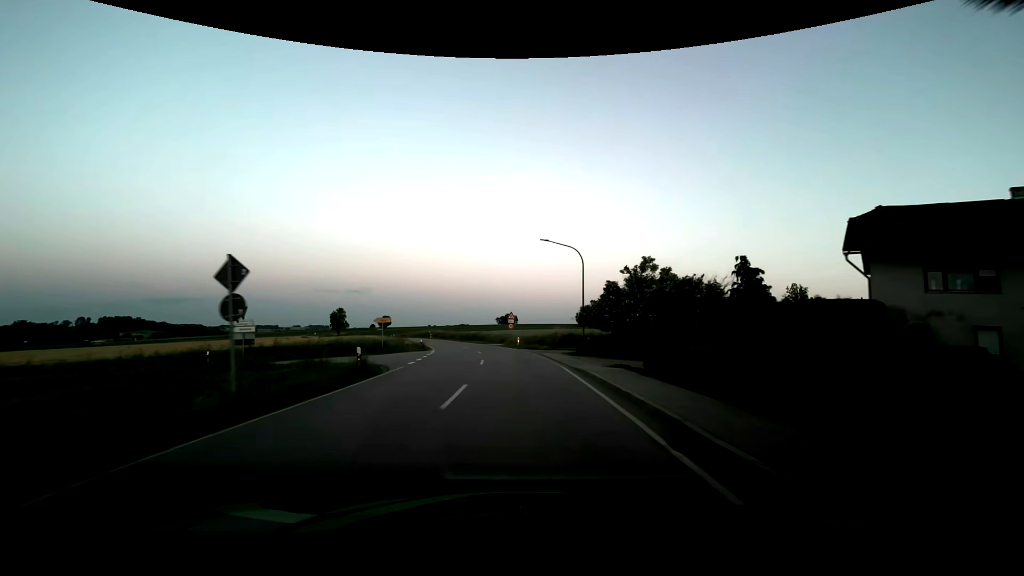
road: secondary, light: Dusk
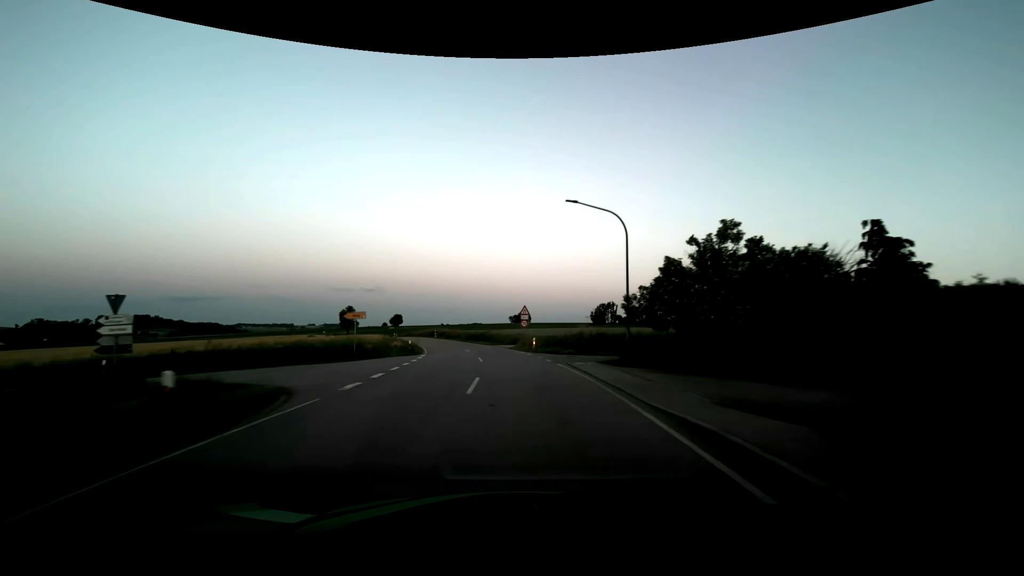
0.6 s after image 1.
(-0.1, +9.9) m; -1°
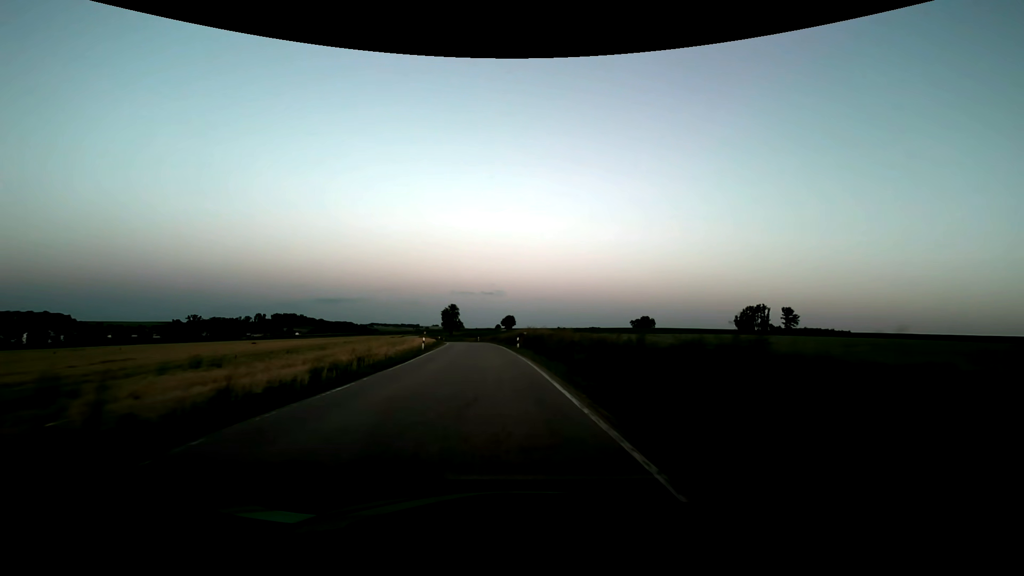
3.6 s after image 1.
(-5.3, +50.9) m; -13°
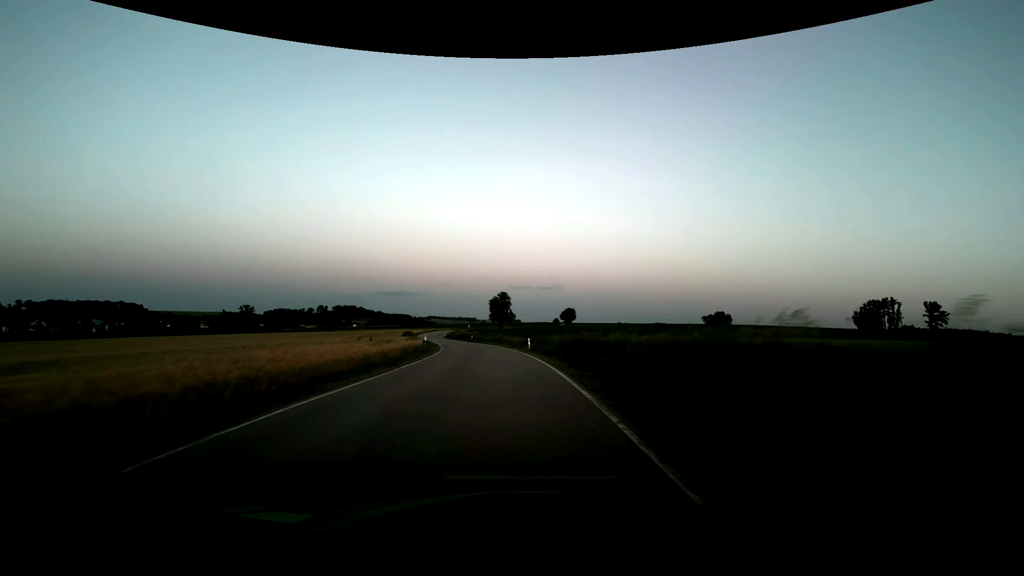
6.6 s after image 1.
(-3.8, +54.7) m; -7°
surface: asphalt
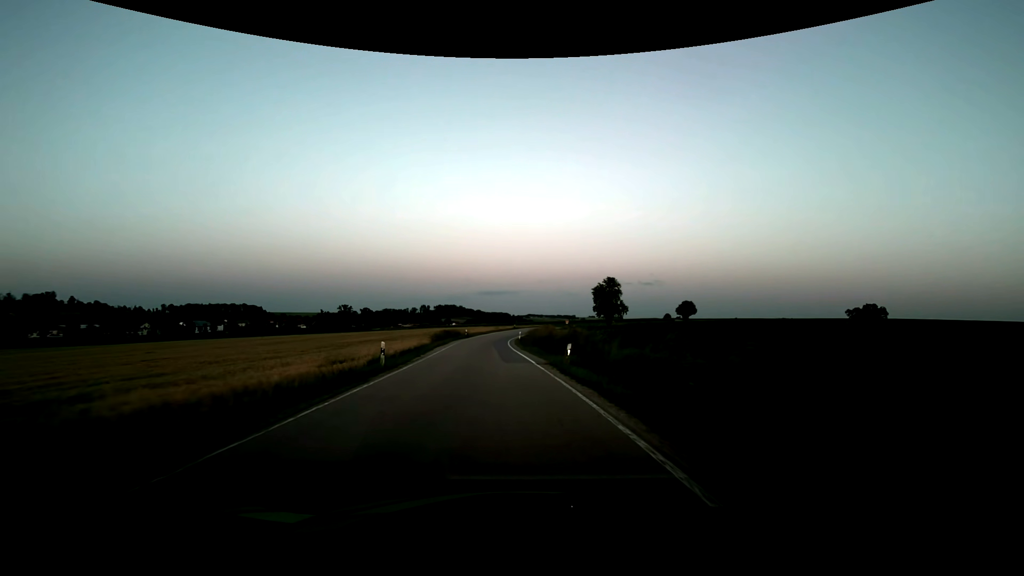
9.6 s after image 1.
(-4.4, +54.4) m; -11°
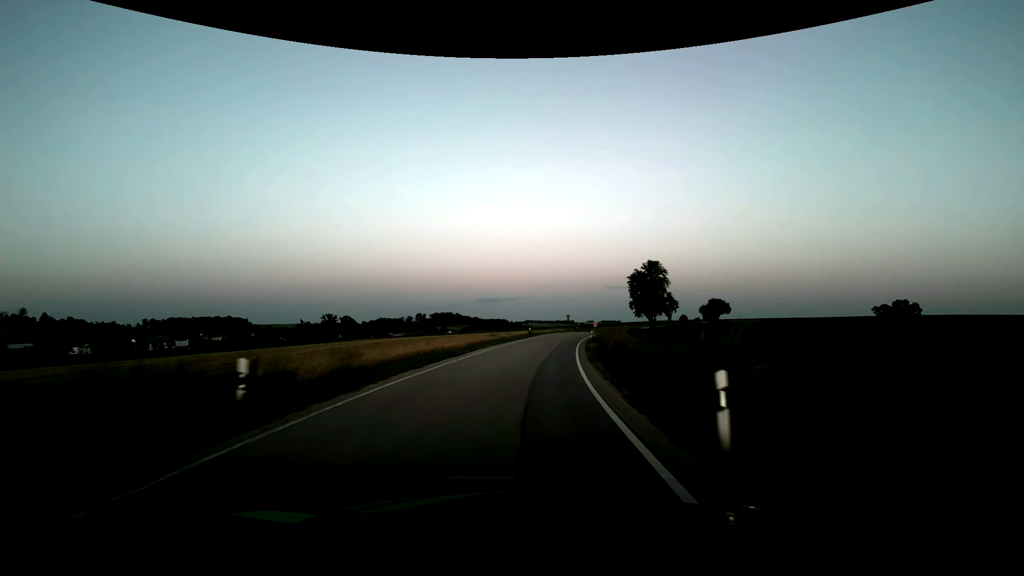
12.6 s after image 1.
(-2.5, +54.1) m; 0°
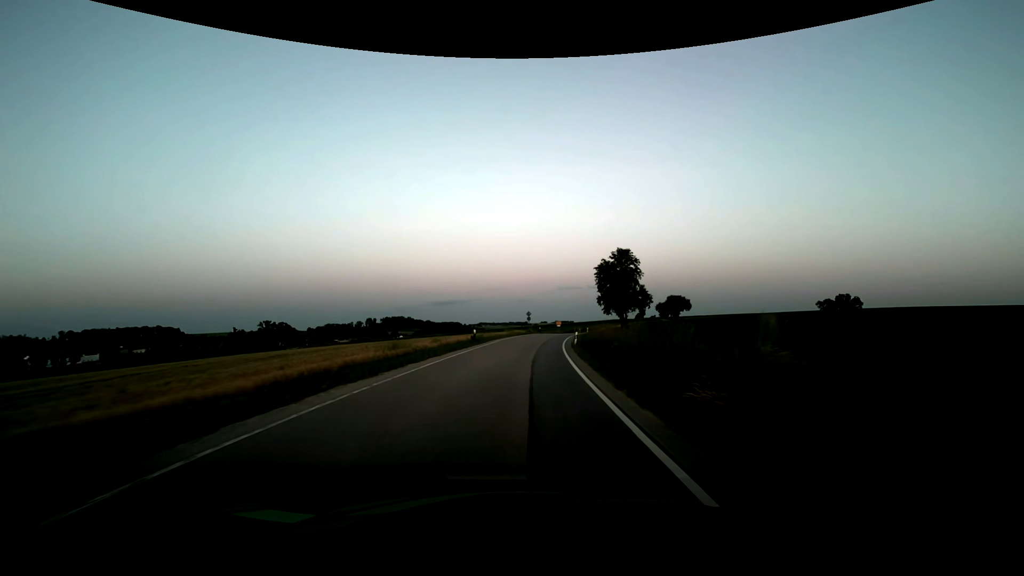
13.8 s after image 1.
(+1.0, +21.4) m; +5°
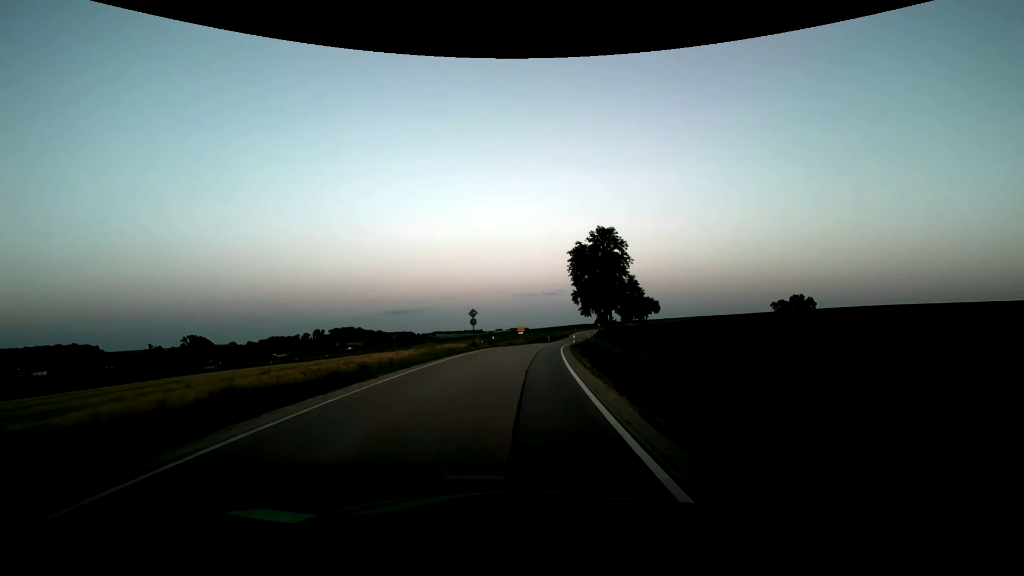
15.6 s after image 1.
(+1.4, +32.0) m; +5°
(0, +10) (+1, +20) (+1, +30) (+2, +40) (+3, +50) (+5, +60) (+6, +70) (+8, +79) (+10, +89) (+12, +99) m
